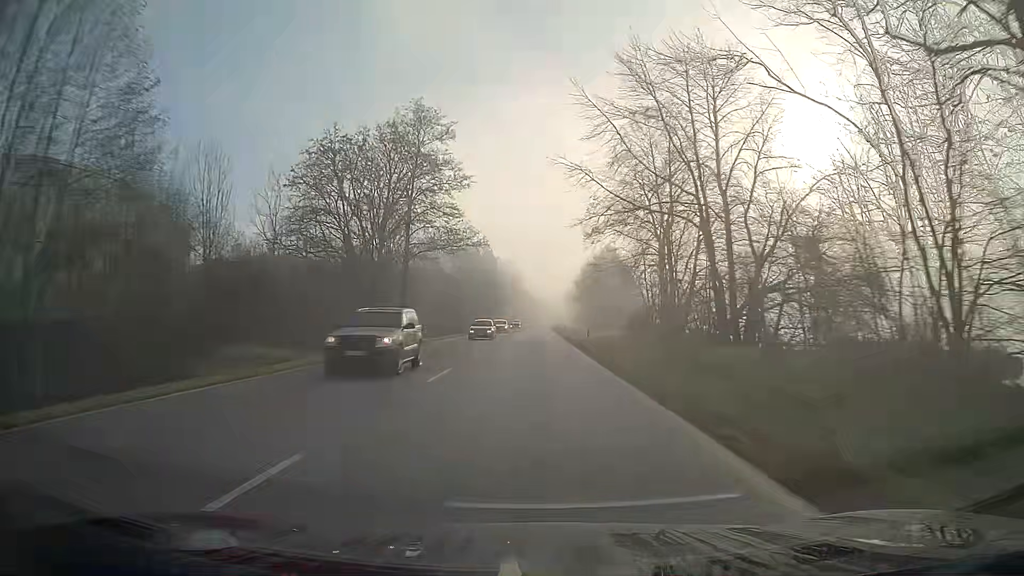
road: primary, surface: asphalt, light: Day
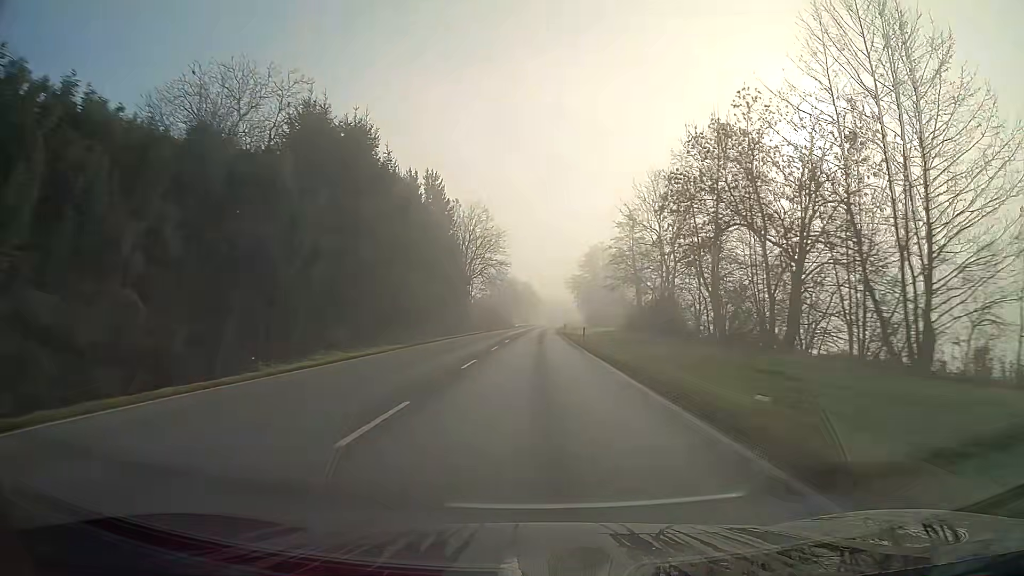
(+0.3, +79.2) m; +1°
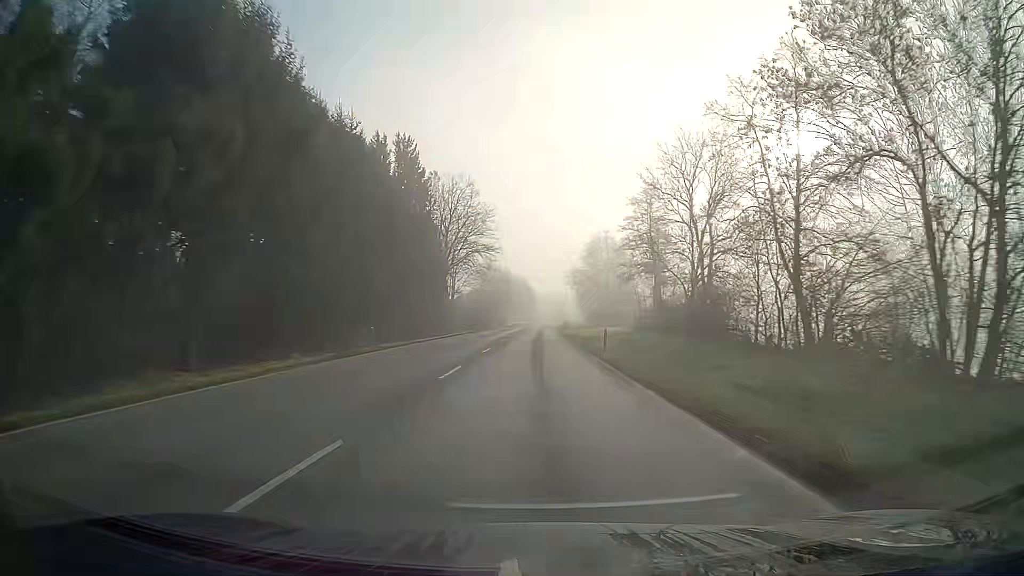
(0.0, +15.8) m; 0°
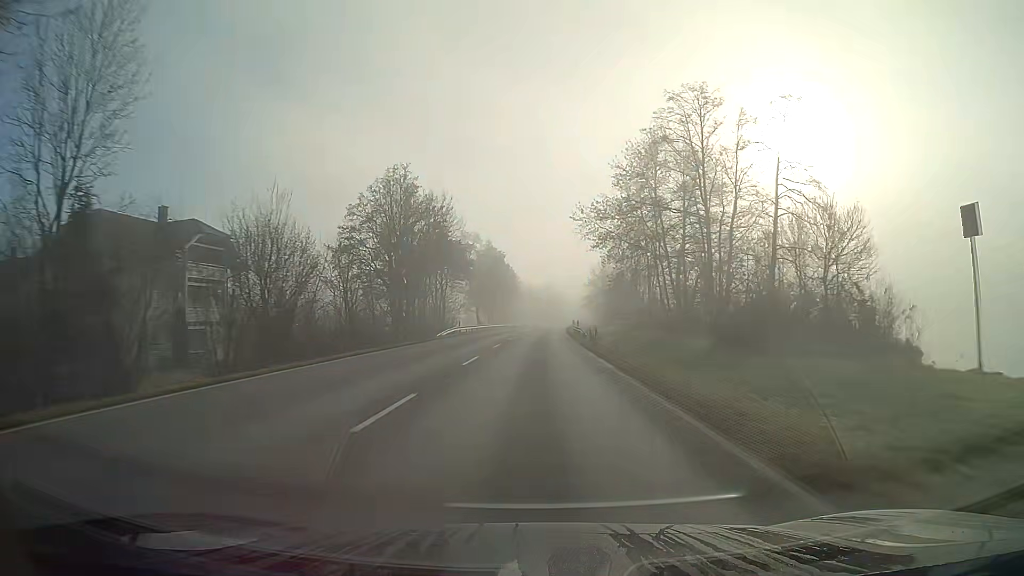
(+1.0, +79.1) m; +1°
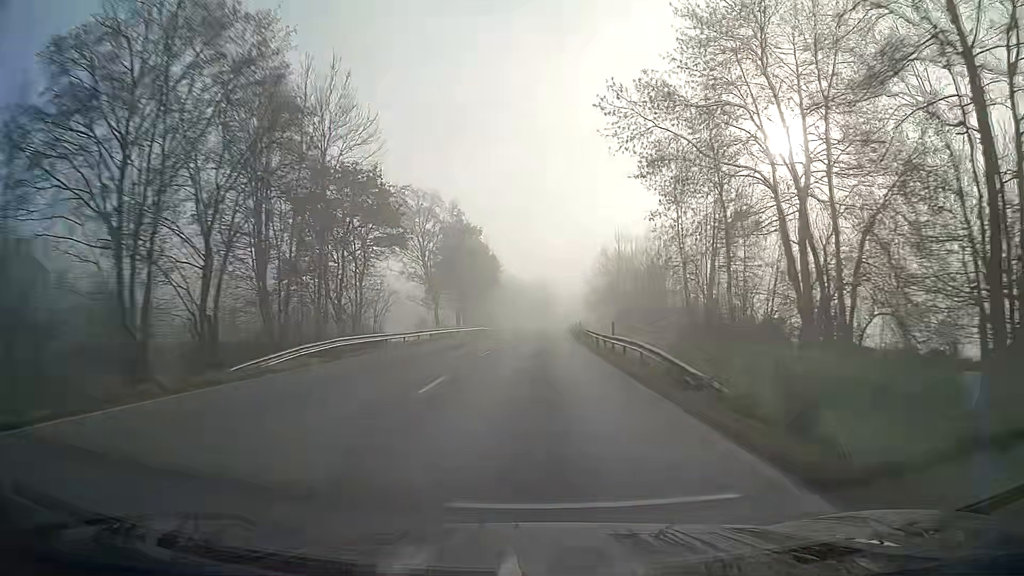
(+0.2, +31.6) m; +1°
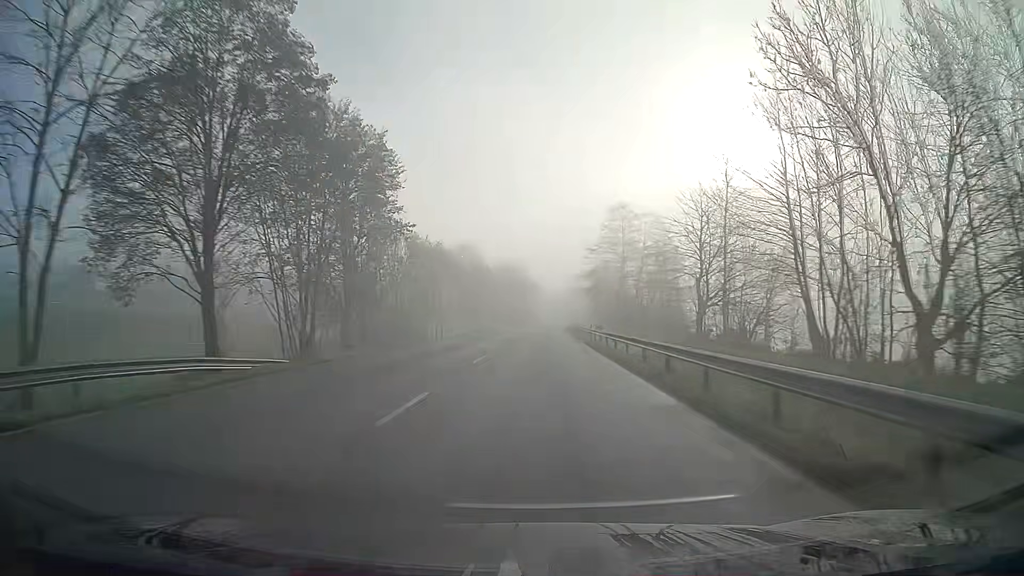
(+1.1, +63.3) m; +2°
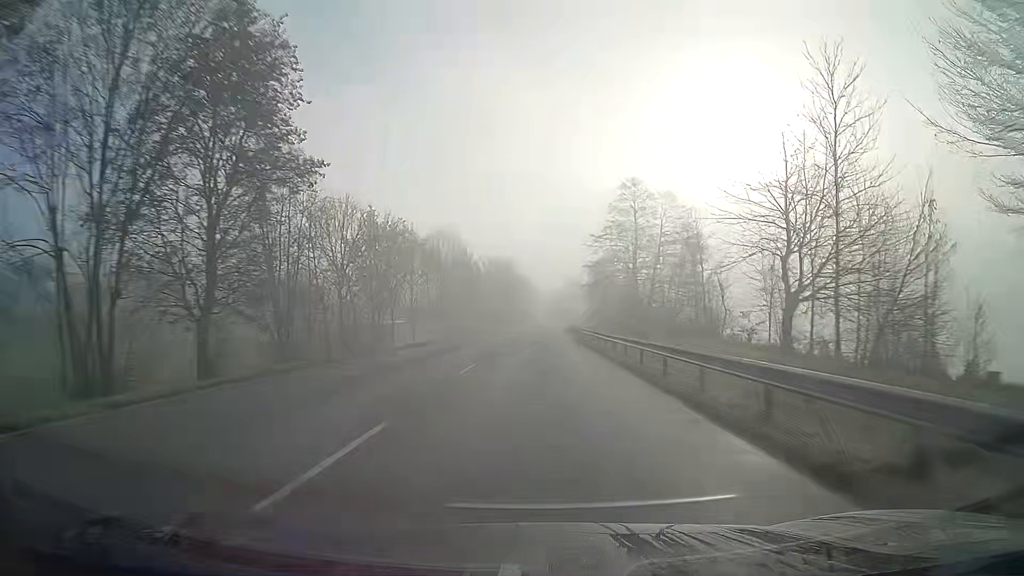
(+0.1, +15.8) m; 0°
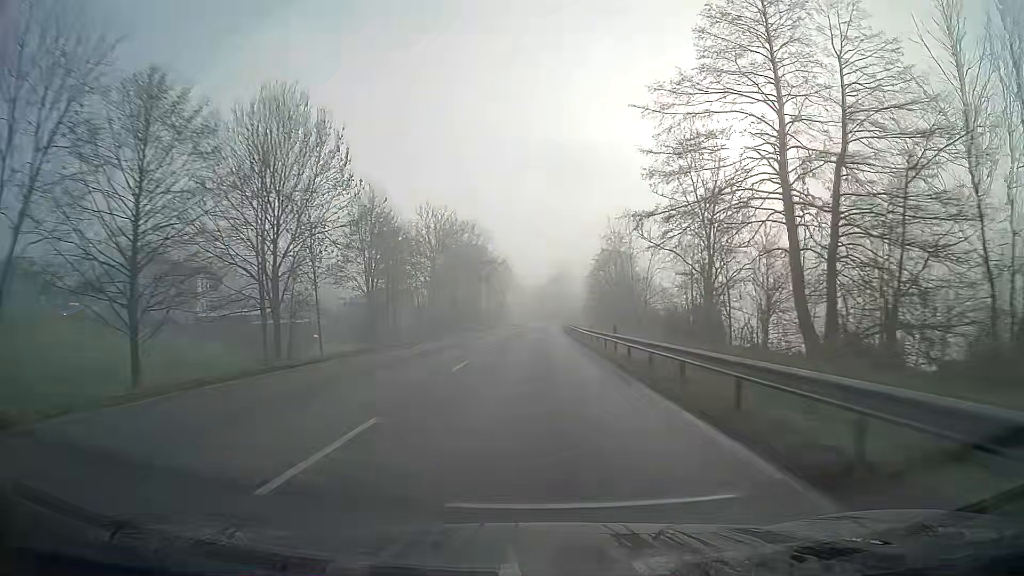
(+0.6, +47.5) m; +1°
(0, +10) (0, +20) (0, +30) (0, +40) (+1, +50) (+1, +60) (+1, +70) (+1, +80) (+1, +90) (+2, +100) m
